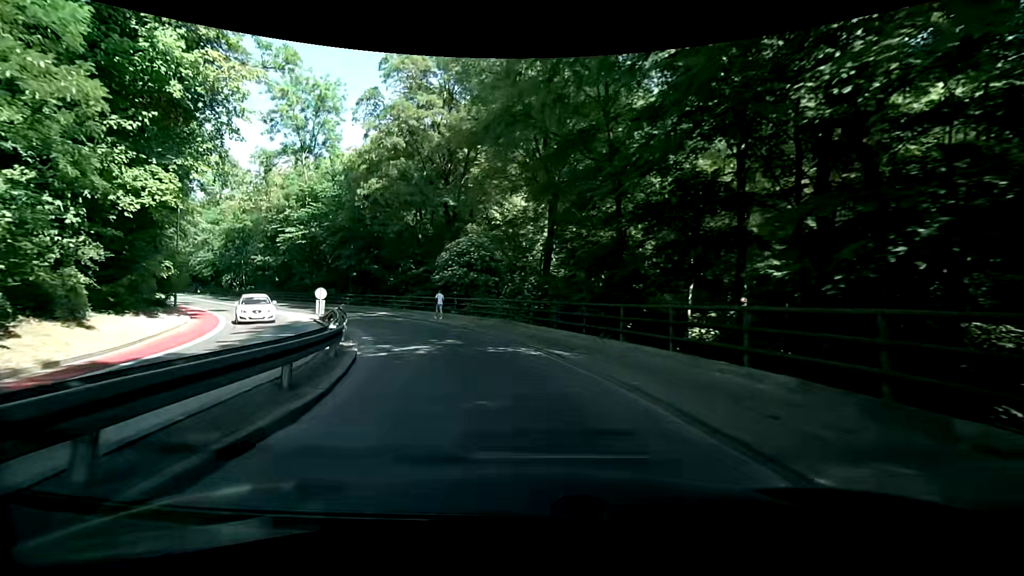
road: secondary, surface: asphalt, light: Day
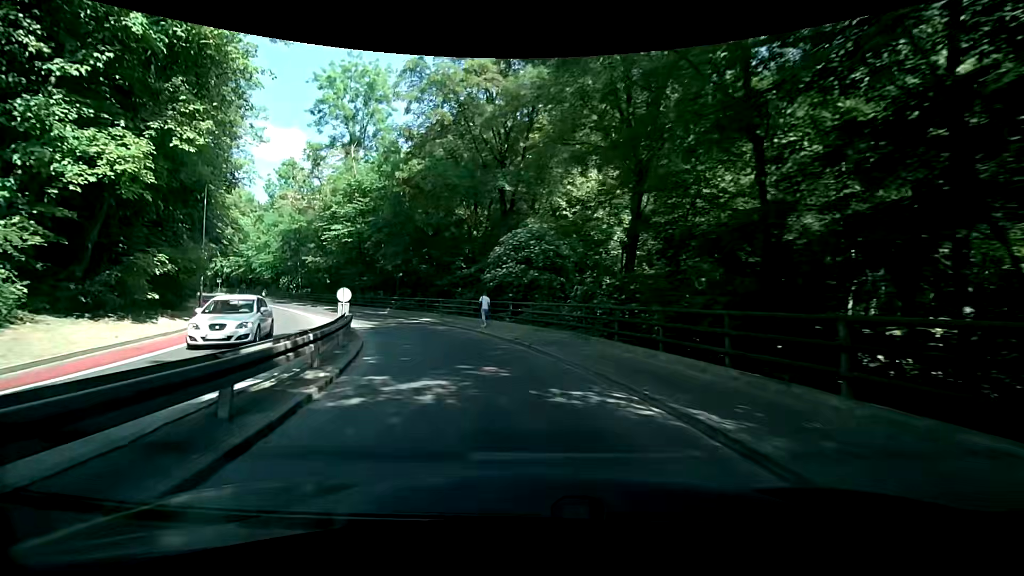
(-0.5, +6.4) m; -8°
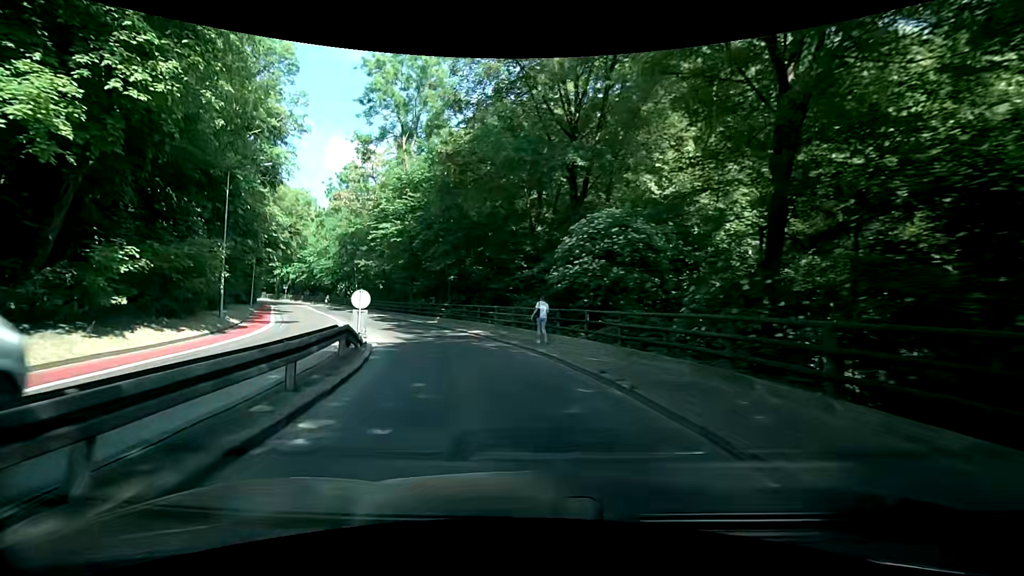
(-0.5, +6.5) m; -8°
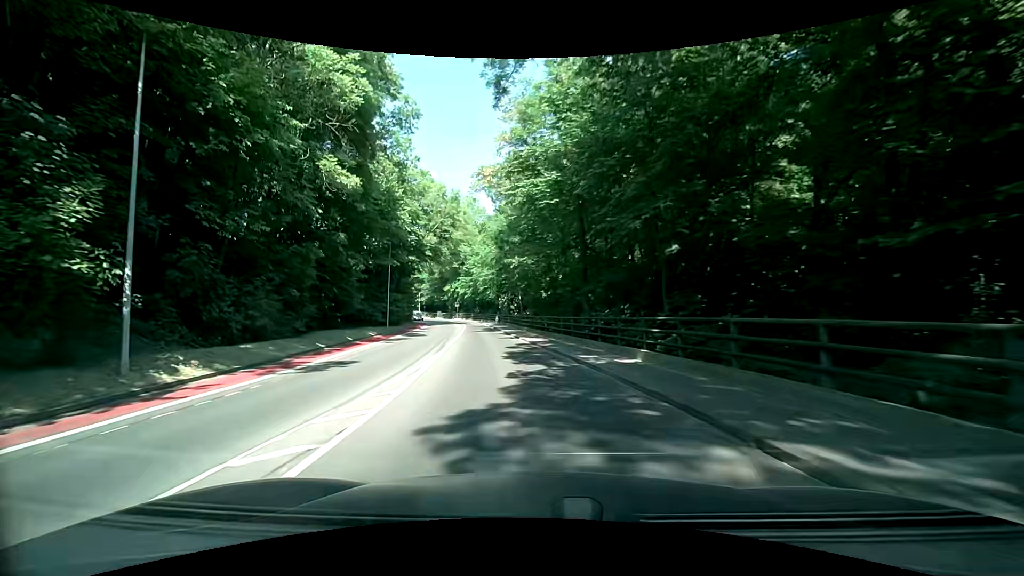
(-3.6, +19.6) m; -21°
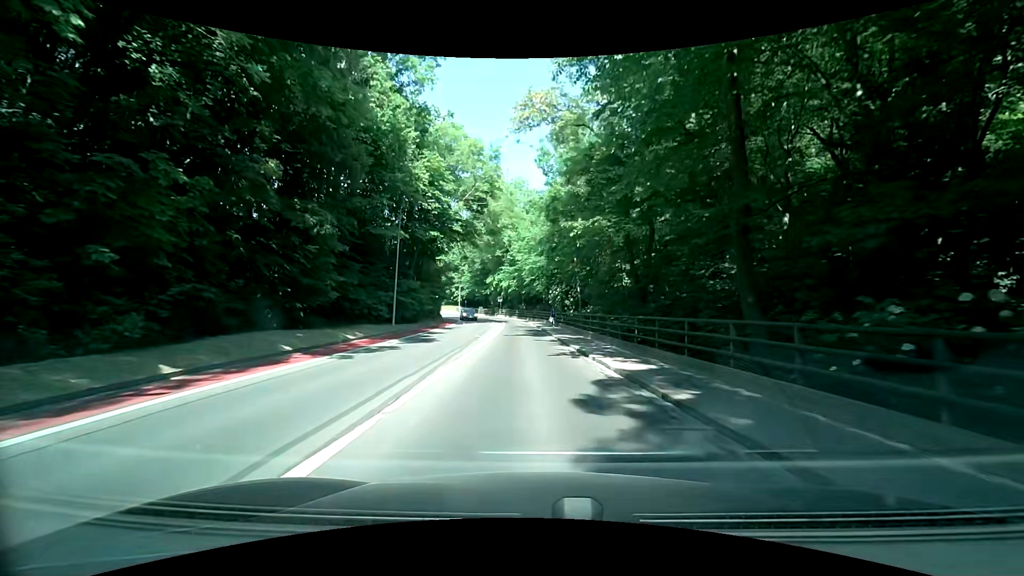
(-1.0, +13.9) m; -6°
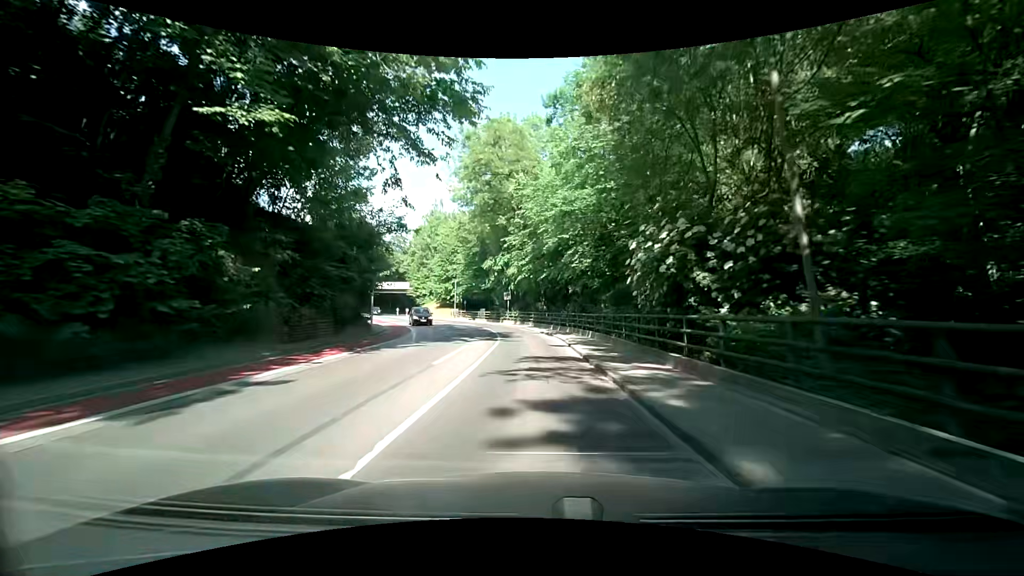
(-0.9, +30.3) m; -3°
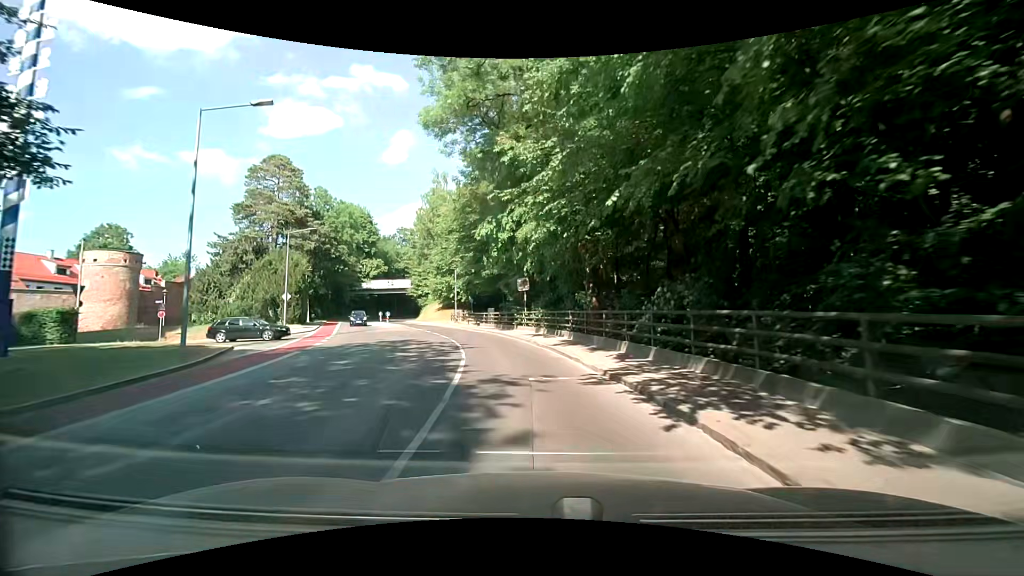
(-0.4, +22.5) m; -3°
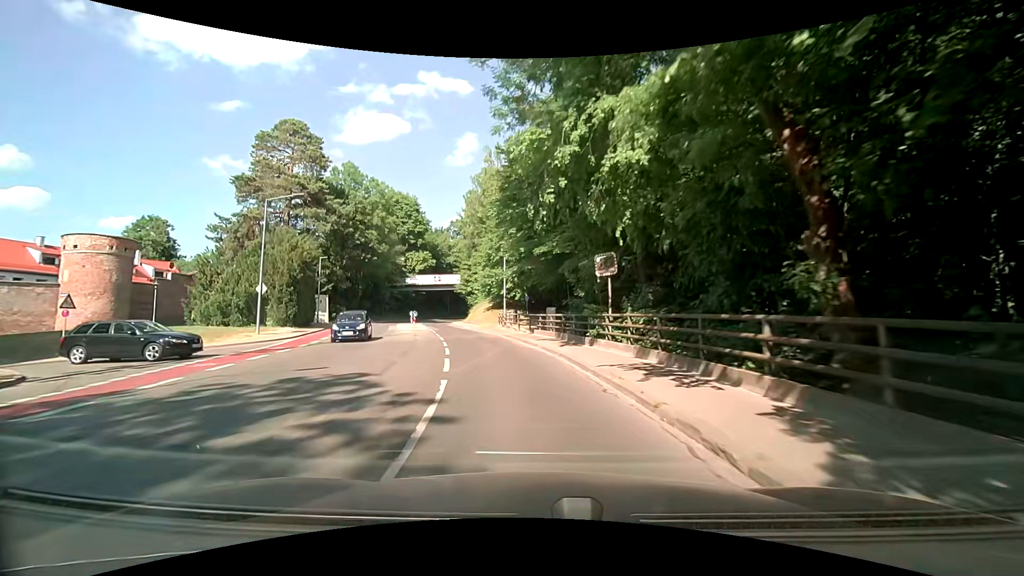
(-1.0, +14.3) m; -9°
(0, +10) (-2, +20) (-3, +30) (-5, +40) (-8, +49) (-10, +59) (-12, +69) (-13, +79) (-12, +89) (-11, +99) m
